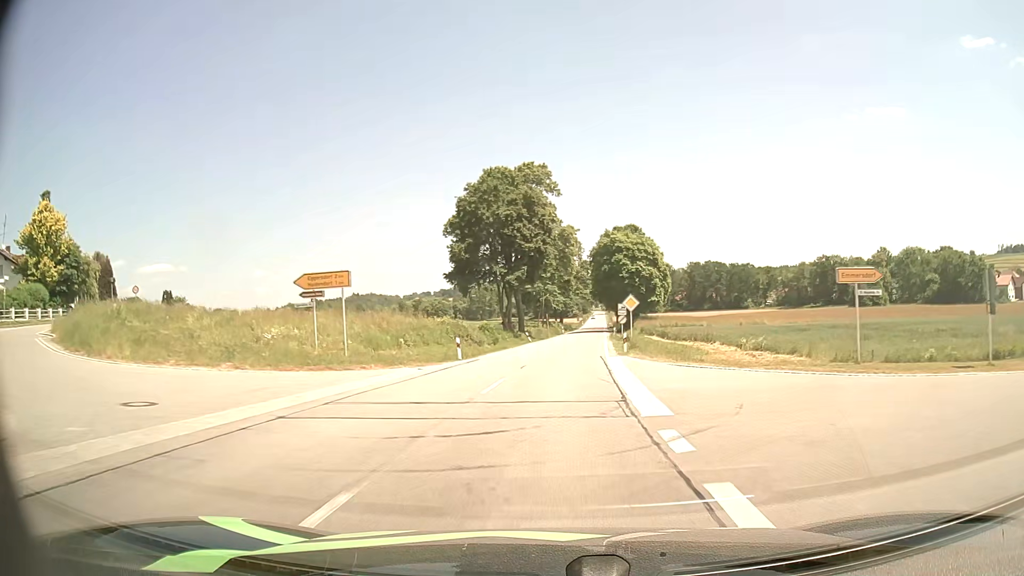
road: secondary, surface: asphalt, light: Day
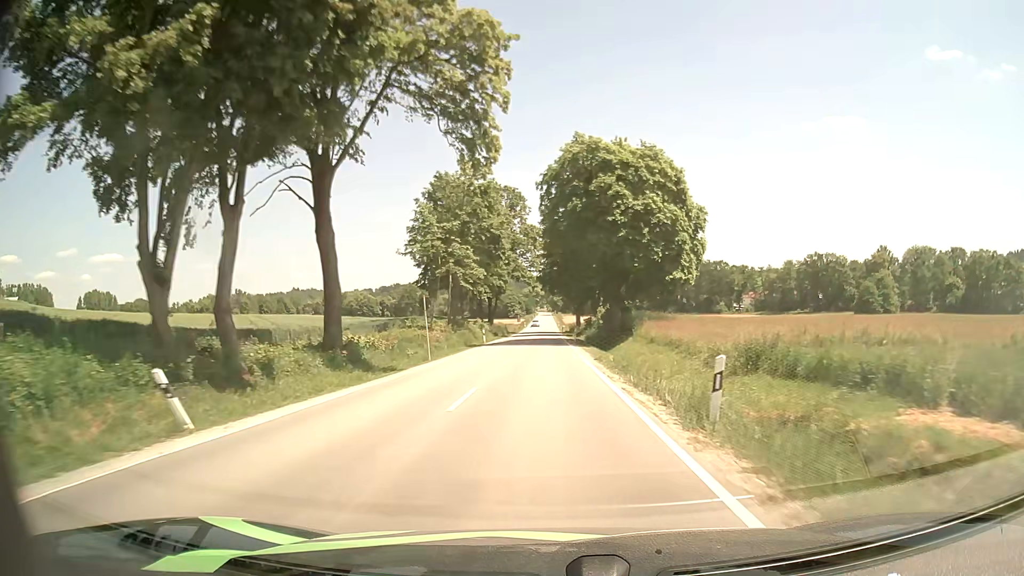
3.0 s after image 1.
(+3.1, +51.3) m; +5°
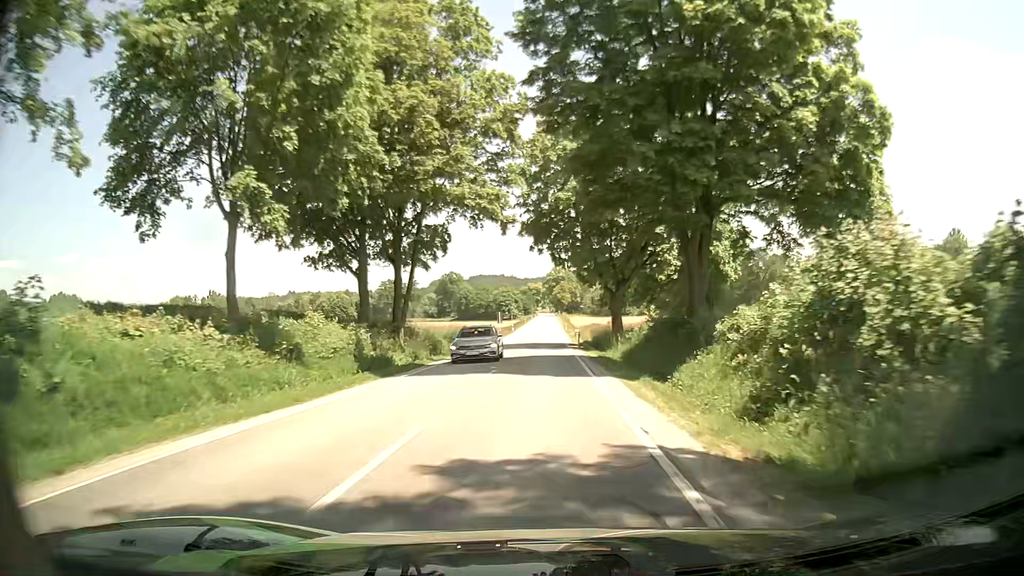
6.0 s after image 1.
(+0.1, +54.5) m; -1°
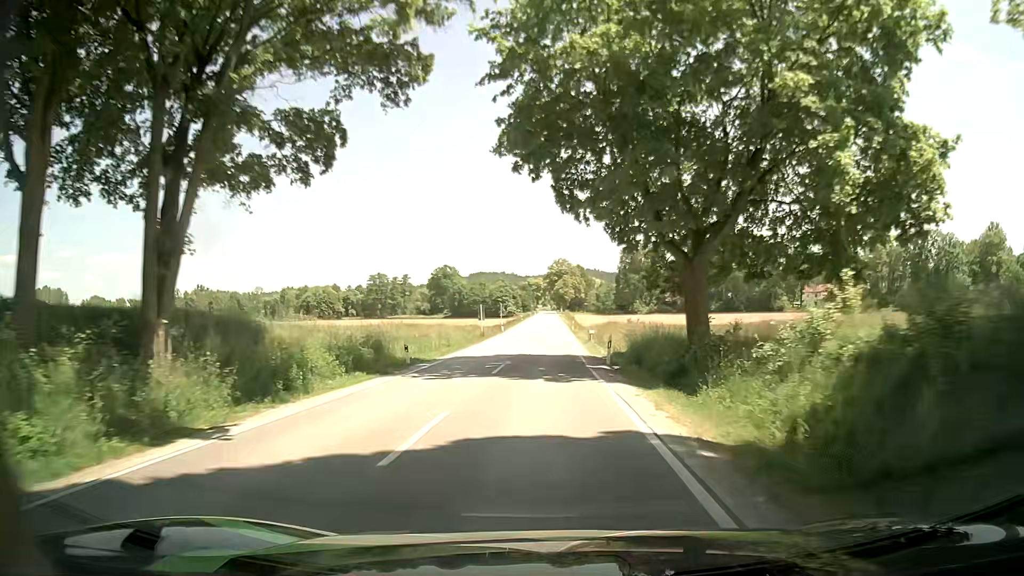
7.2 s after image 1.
(+0.2, +22.5) m; 0°
(0, +10) (0, +20) (0, +30) (0, +40) (0, +50) (0, +60) (0, +70) (0, +80) (0, +90) (0, +100) m
